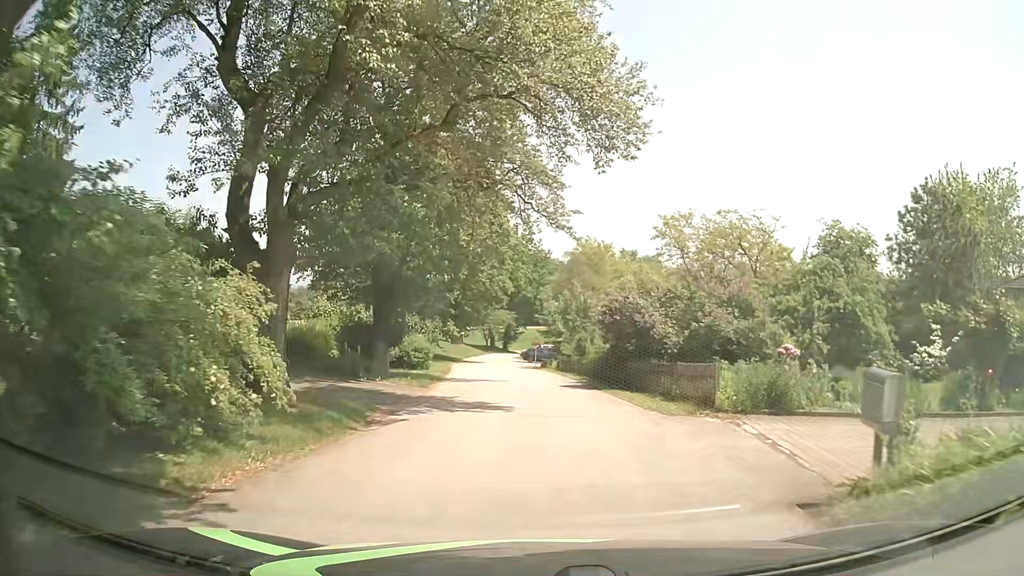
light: Day
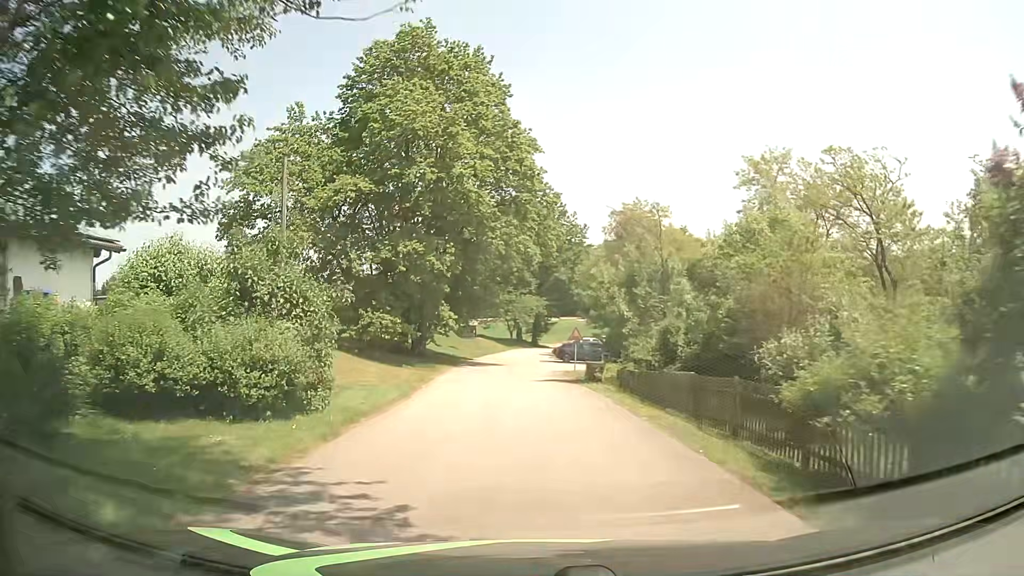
(-0.2, +17.3) m; -2°
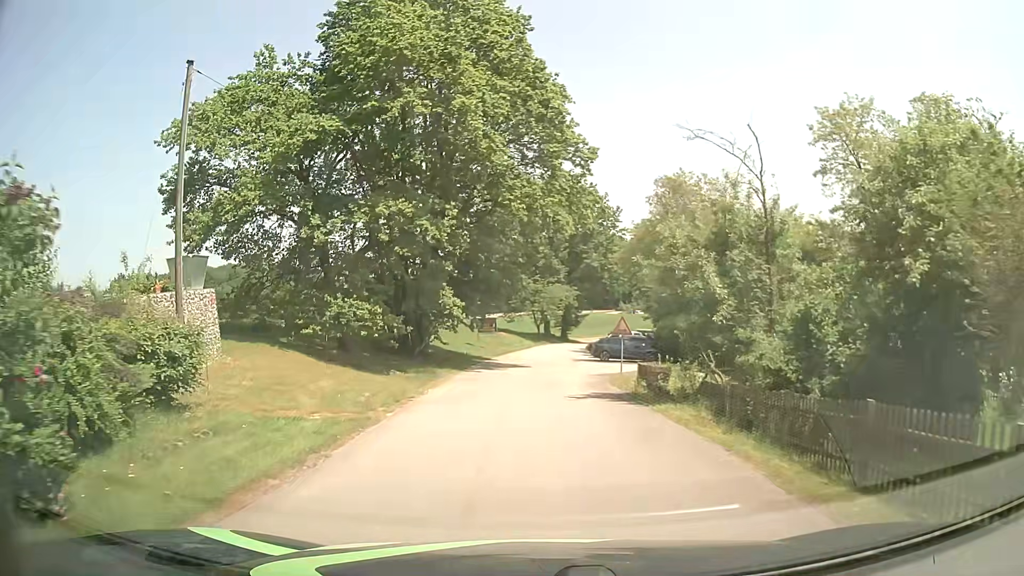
(-0.2, +8.3) m; -3°
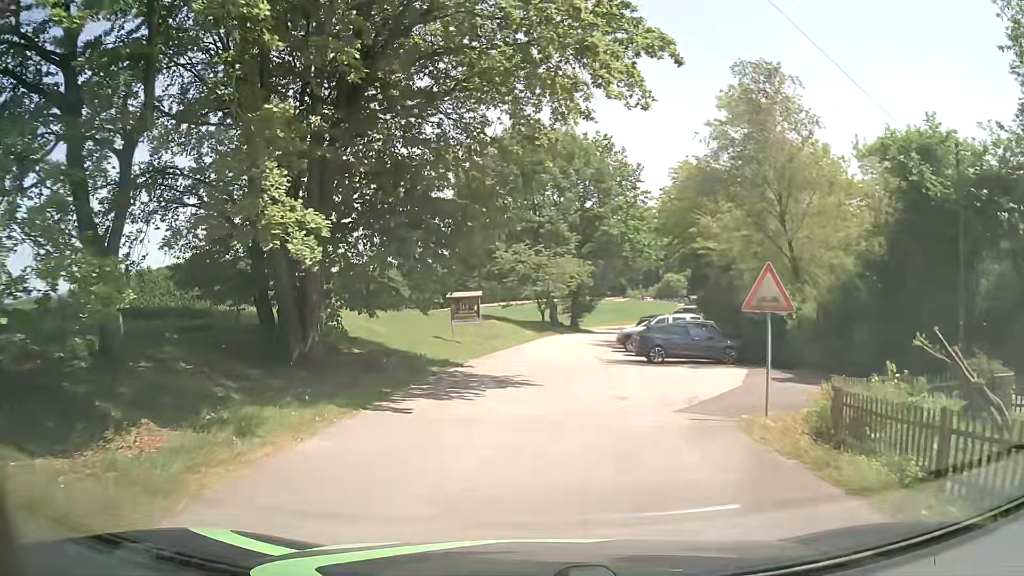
(-0.1, +16.1) m; 0°
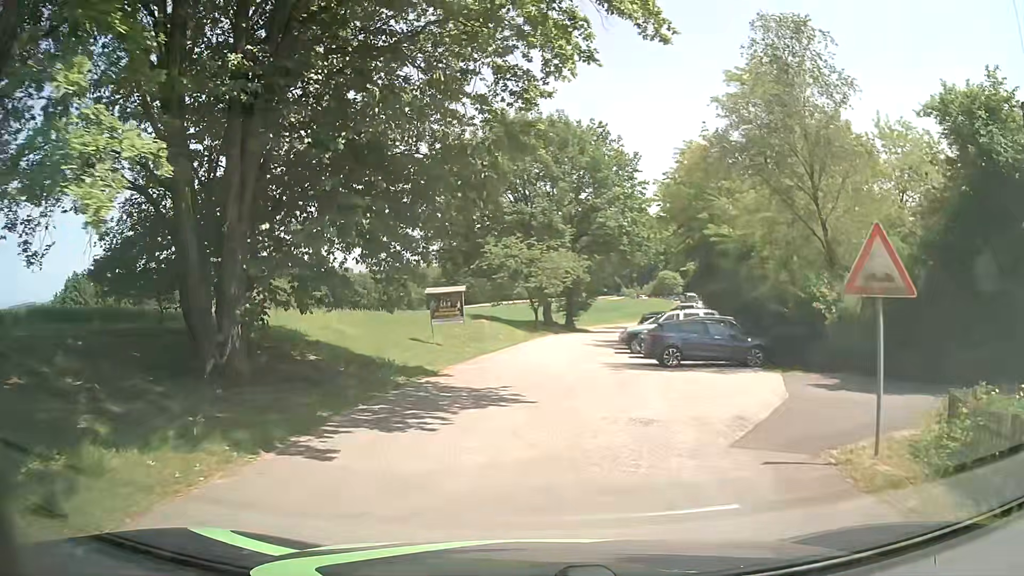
(0.0, +3.7) m; 0°
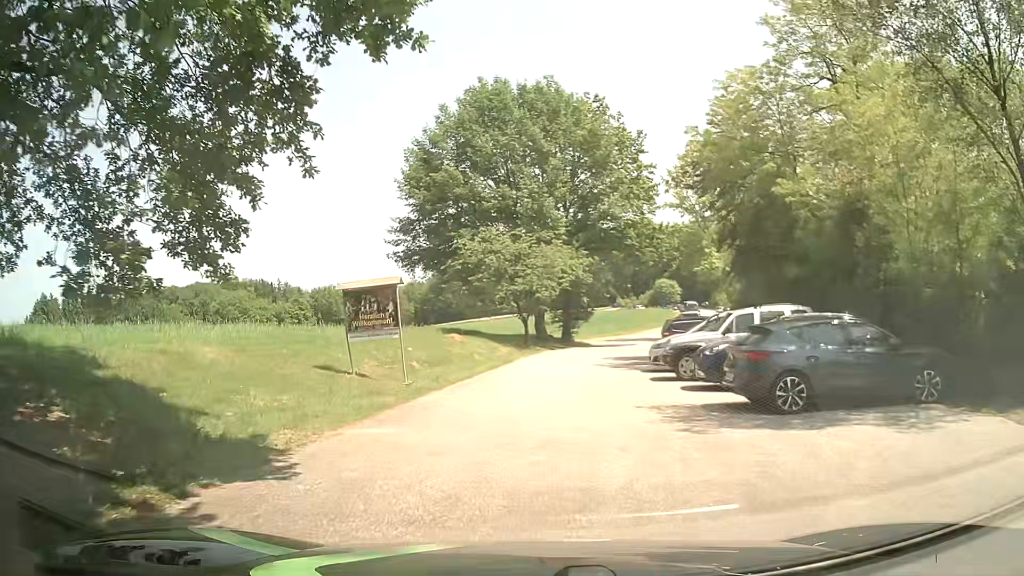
(+0.2, +10.4) m; +1°
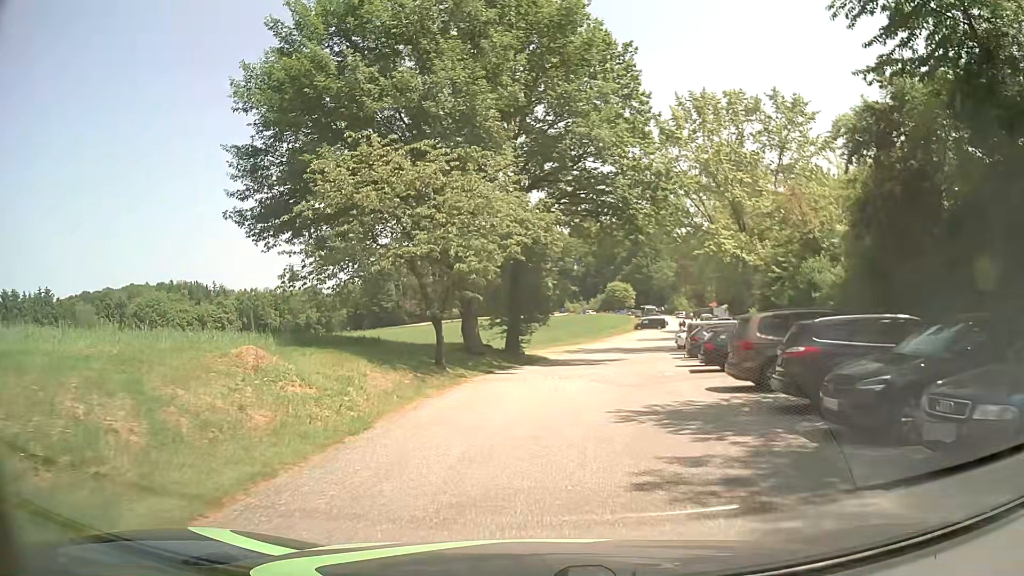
(+0.2, +18.5) m; +4°
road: service
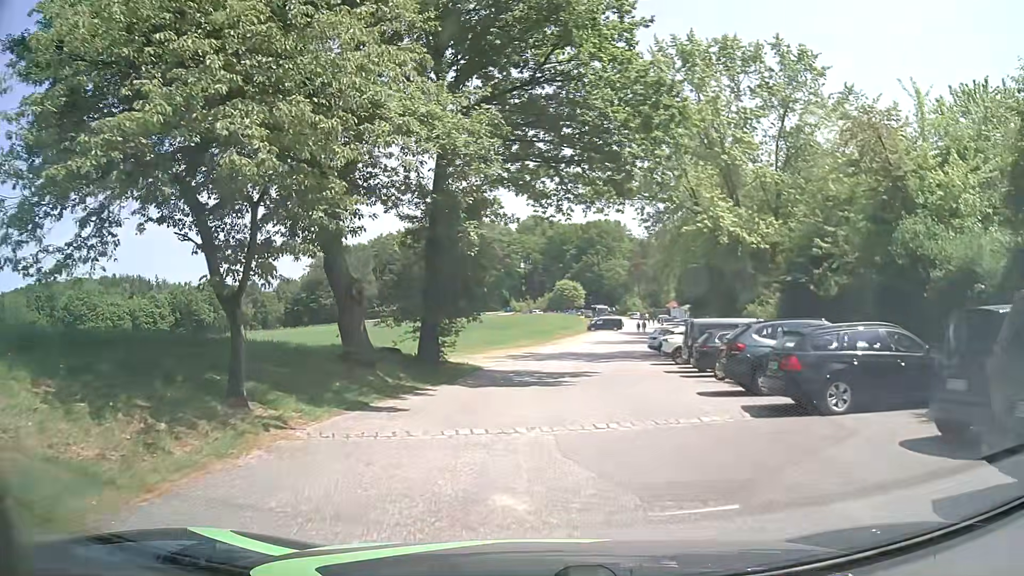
(+0.5, +11.0) m; +6°
